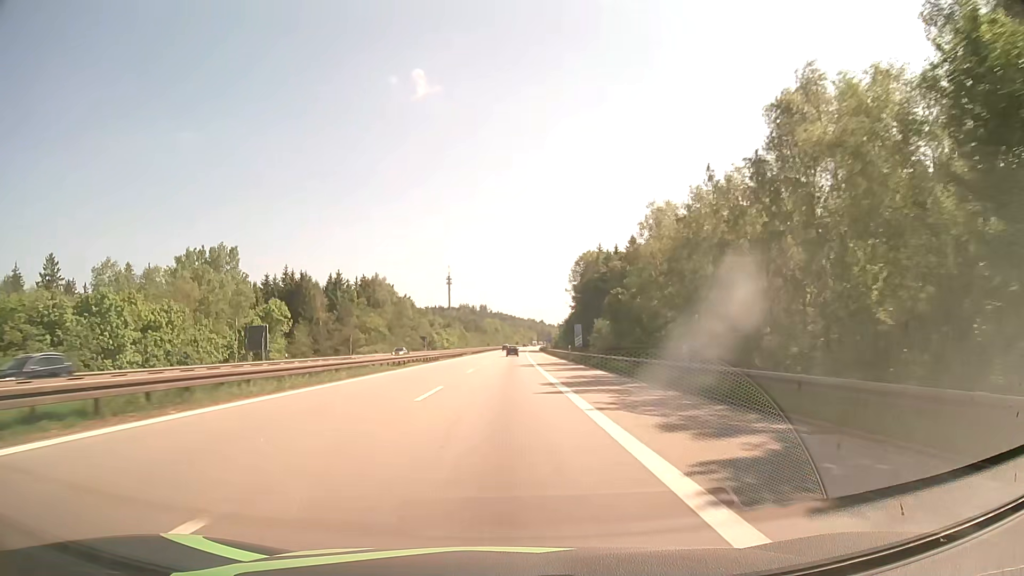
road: motorway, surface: asphalt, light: Day
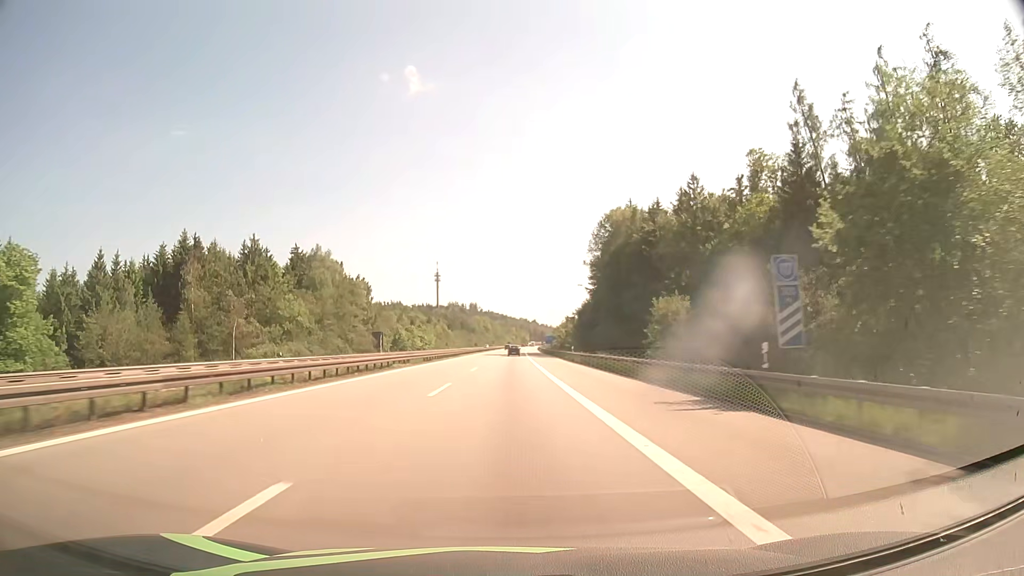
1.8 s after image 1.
(+0.3, +52.5) m; +1°
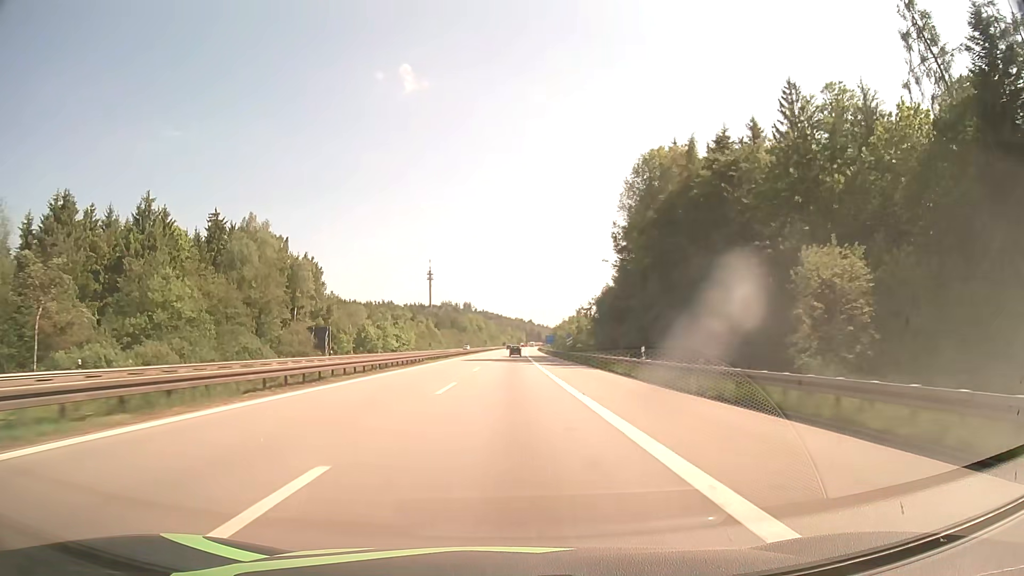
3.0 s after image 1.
(+0.1, +35.1) m; 0°
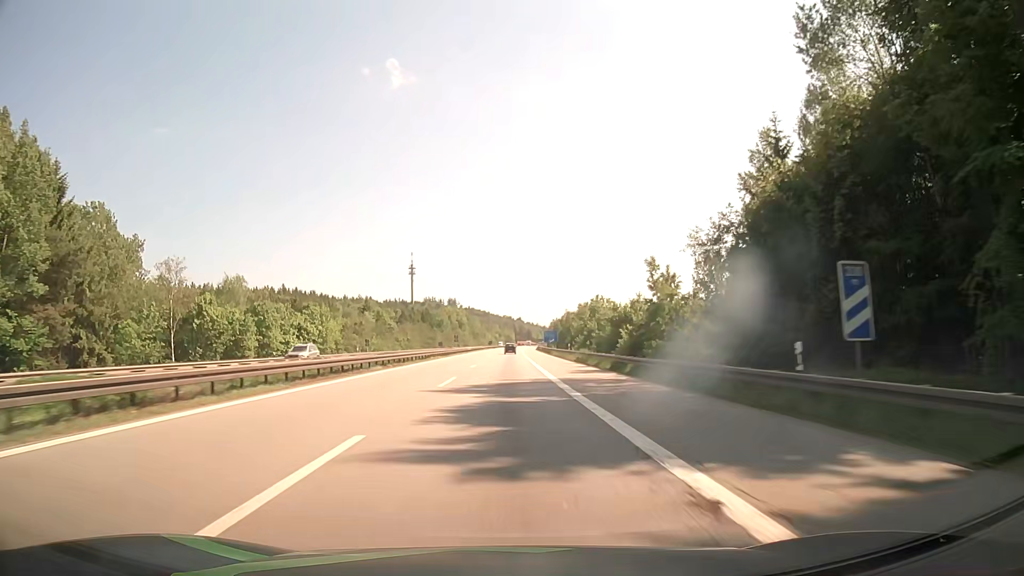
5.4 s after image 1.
(+0.6, +69.3) m; +1°
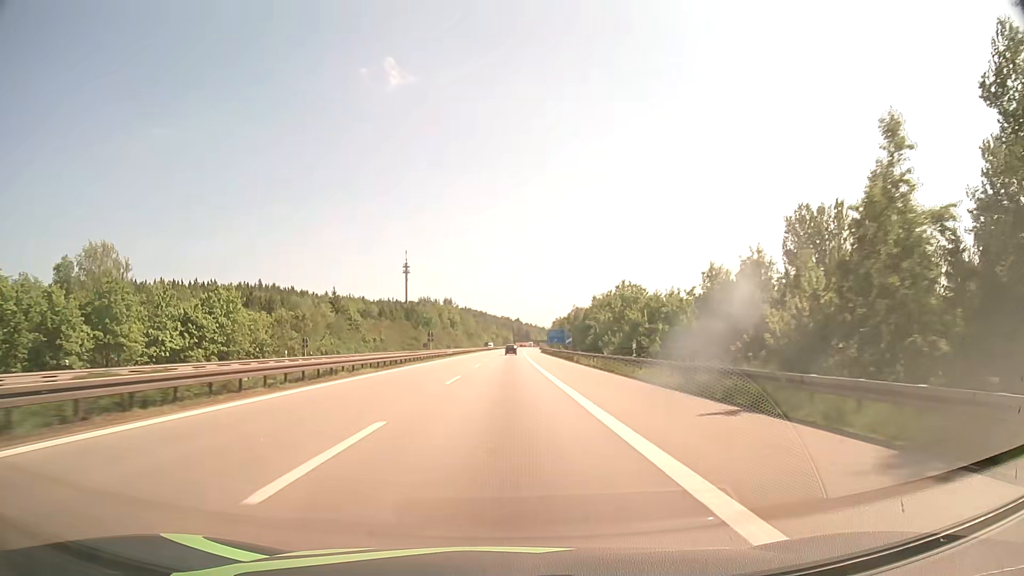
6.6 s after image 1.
(+0.1, +34.0) m; 0°
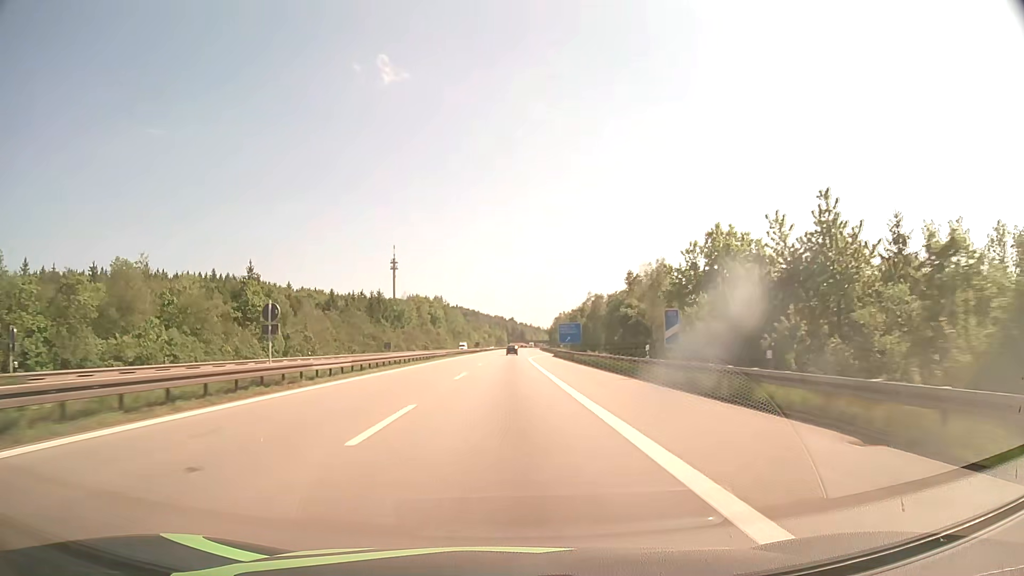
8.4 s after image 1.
(+0.1, +50.7) m; 0°
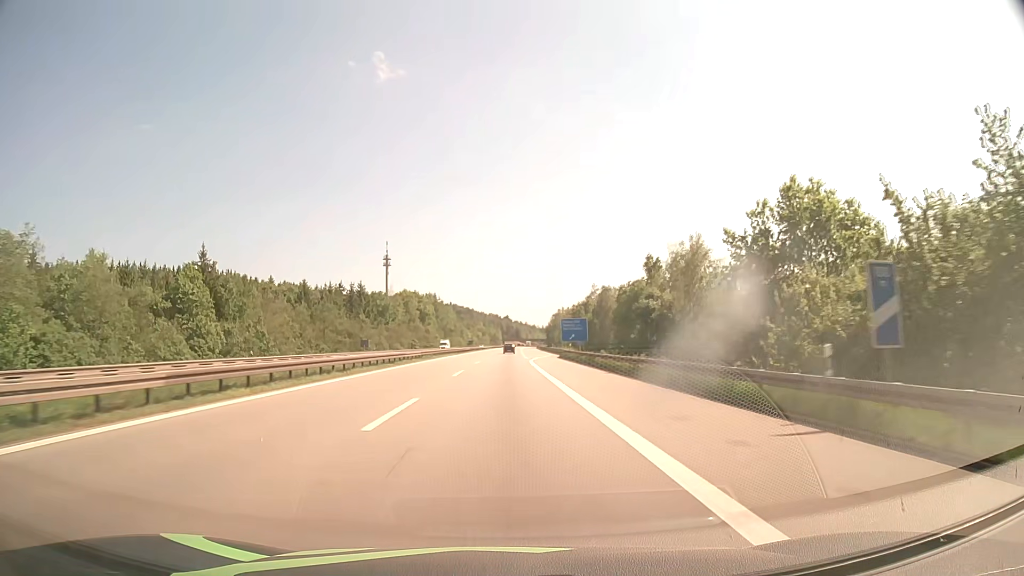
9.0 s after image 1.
(+0.1, +16.8) m; 0°
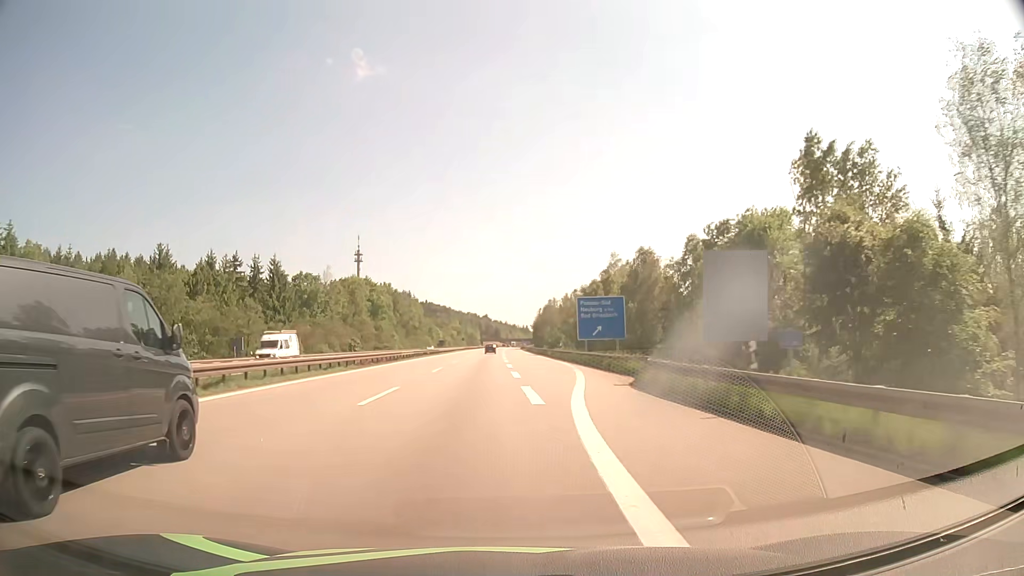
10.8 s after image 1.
(+0.7, +49.1) m; +2°
